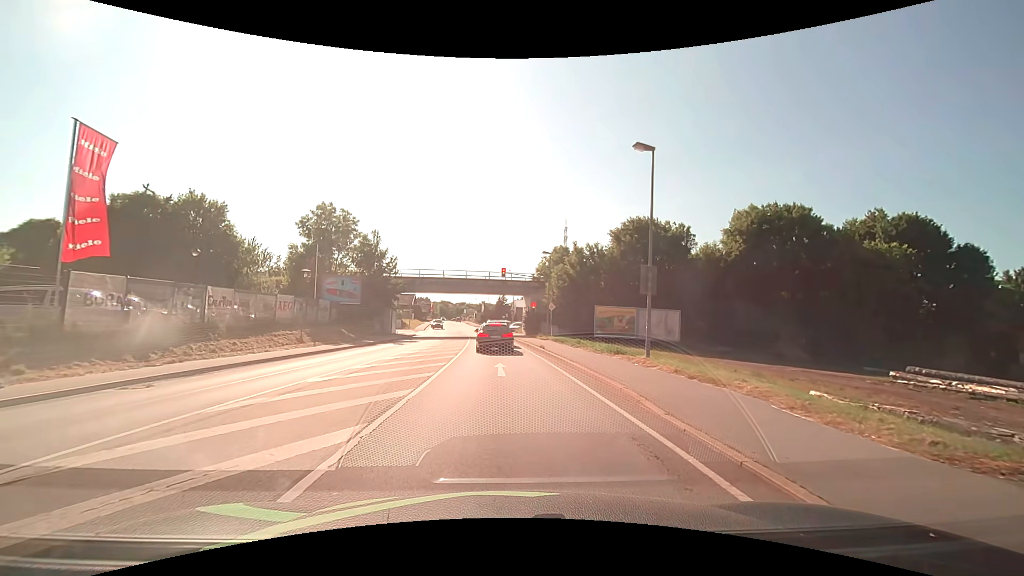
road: primary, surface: asphalt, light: Day
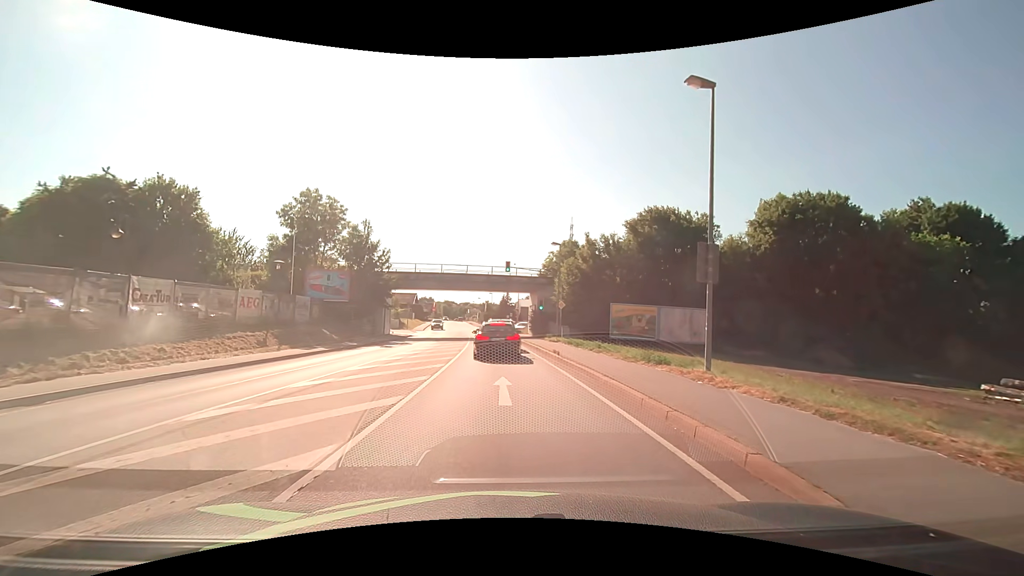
(0.0, +4.9) m; 0°
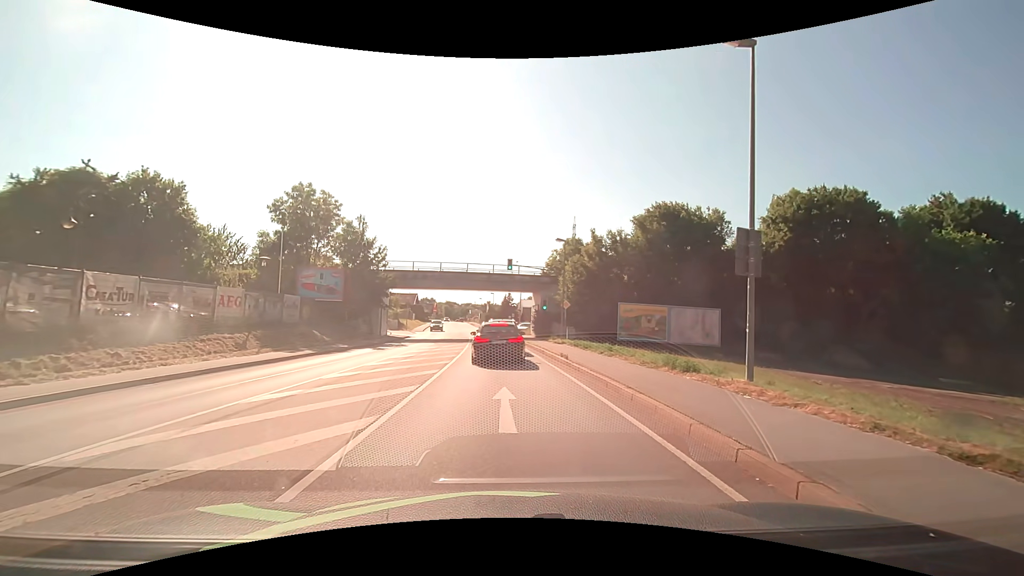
(0.0, +2.1) m; -1°
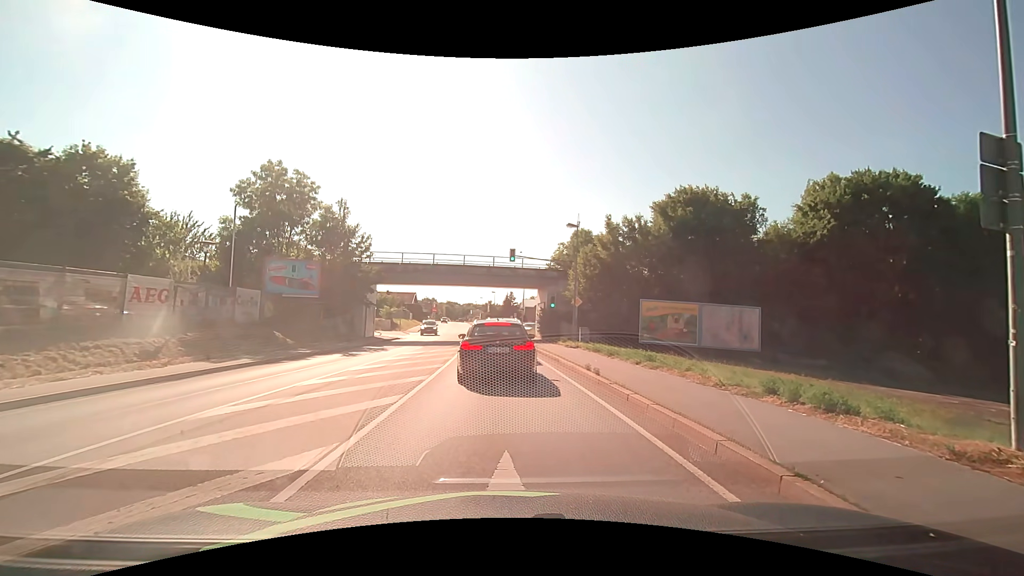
(0.0, +5.5) m; -1°
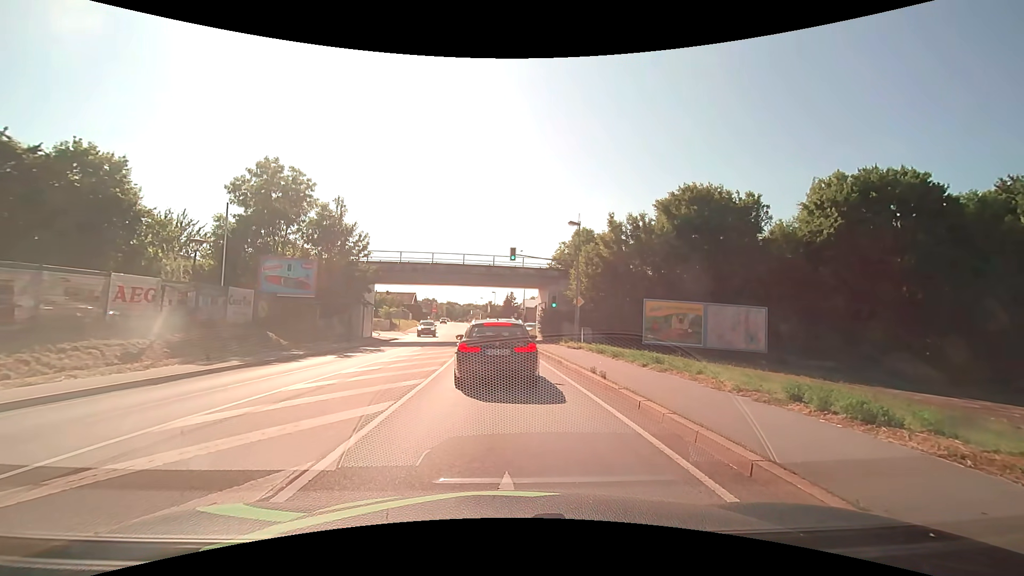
(0.0, +0.7) m; 0°
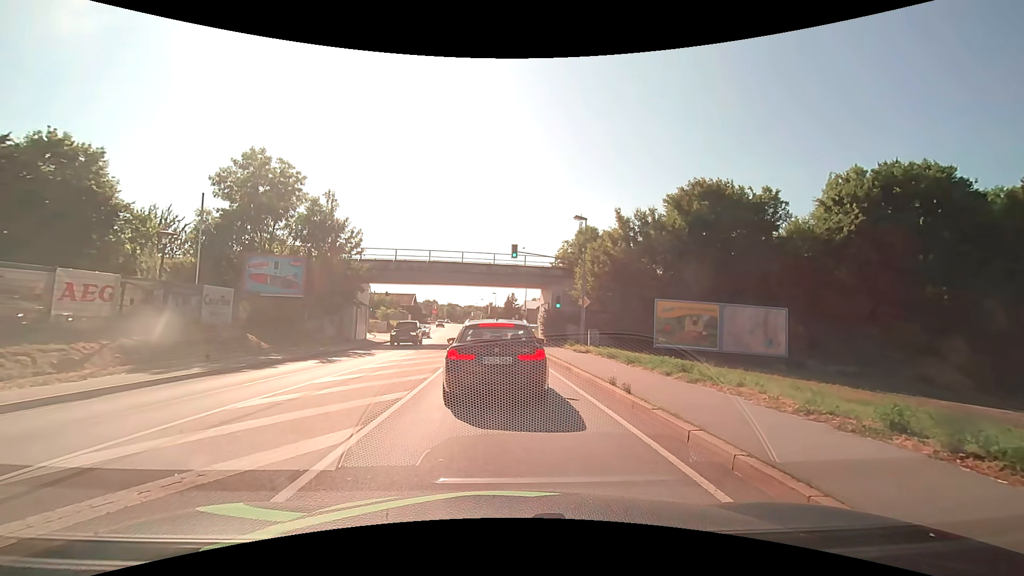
(0.0, +2.2) m; -1°
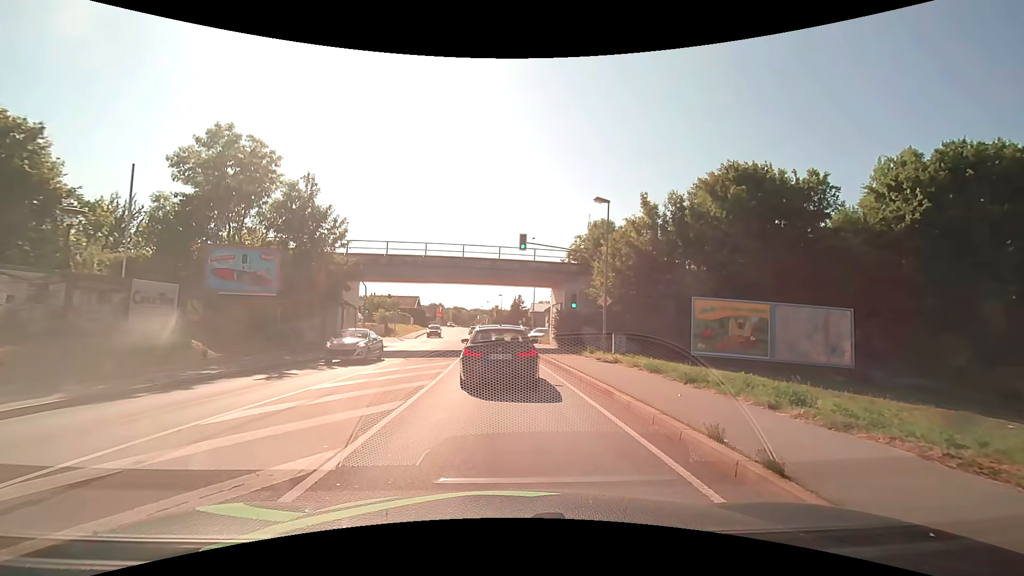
(+0.1, +5.0) m; -1°
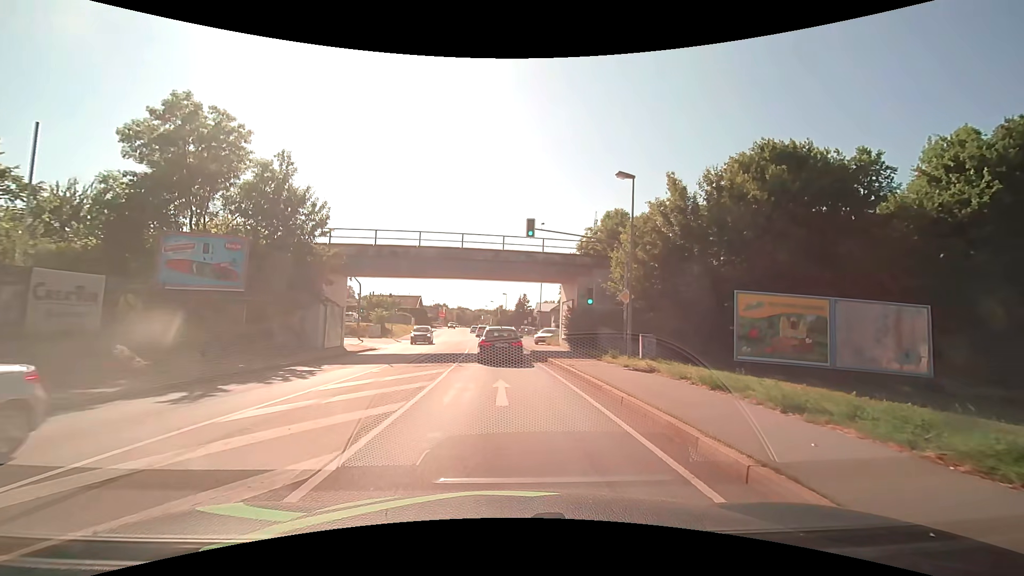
(+0.1, +4.3) m; +1°
(0, +10) (0, +20) (-1, +30) (-1, +40) (-2, +50) (-3, +60) (-3, +70) (-4, +80) (-5, +90) (-6, +100) m
